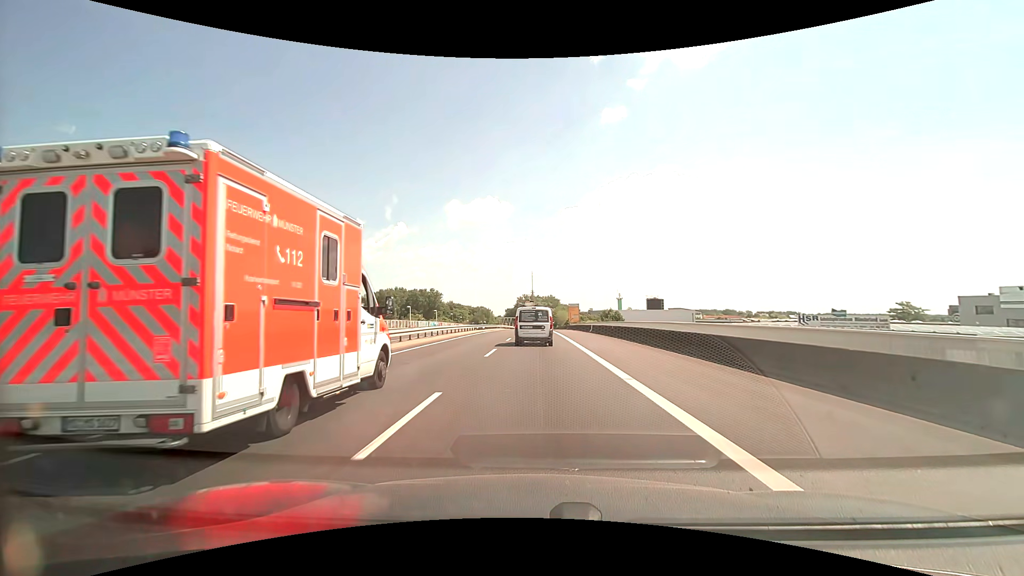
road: trunk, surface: asphalt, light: Day
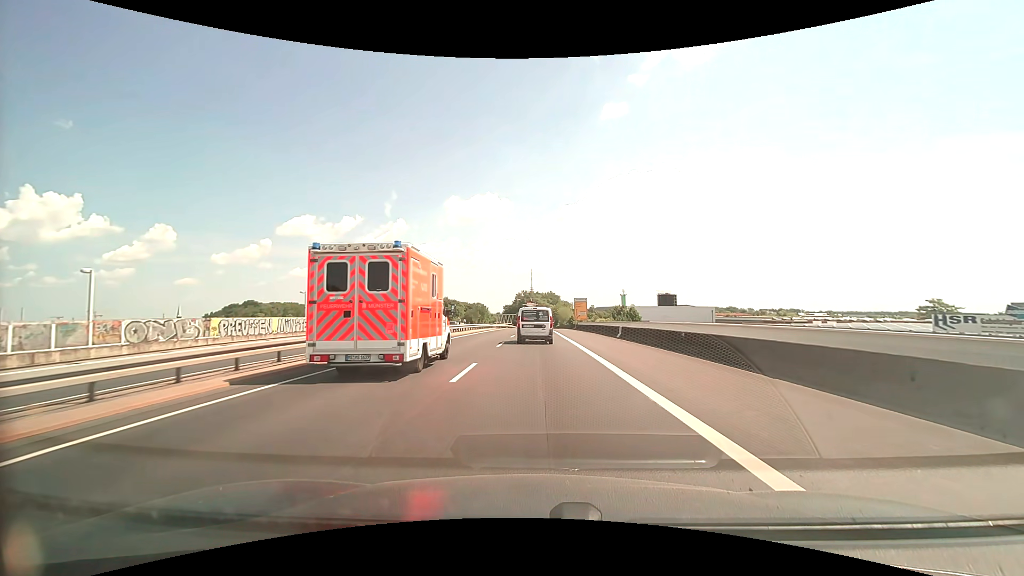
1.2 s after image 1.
(0.0, +18.9) m; 0°
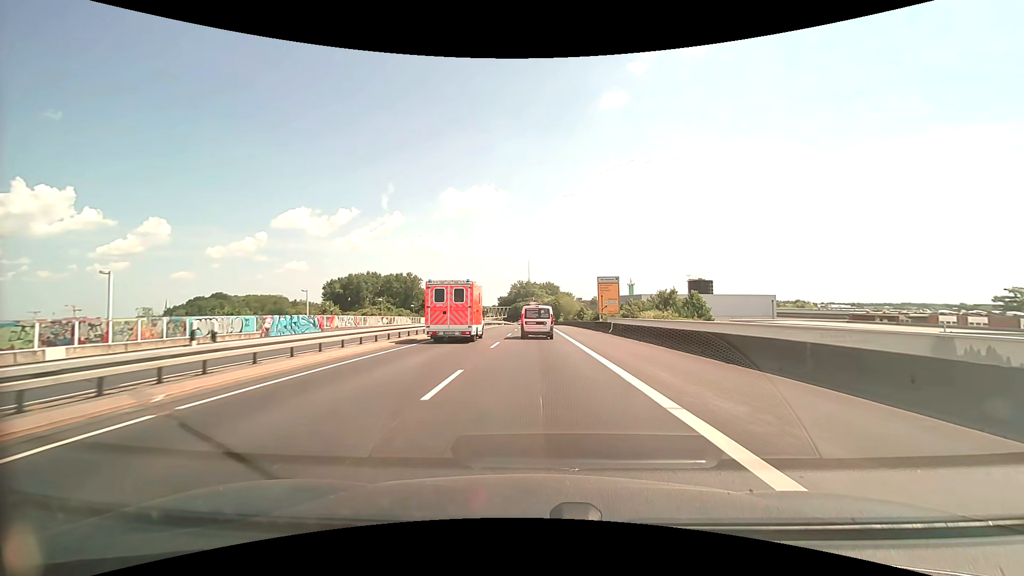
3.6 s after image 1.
(+0.1, +38.7) m; 0°
(0, +10) (0, +20) (0, +30) (0, +40) (0, +50) (0, +60) (0, +70) (0, +80) (0, +90) (0, +100) m
